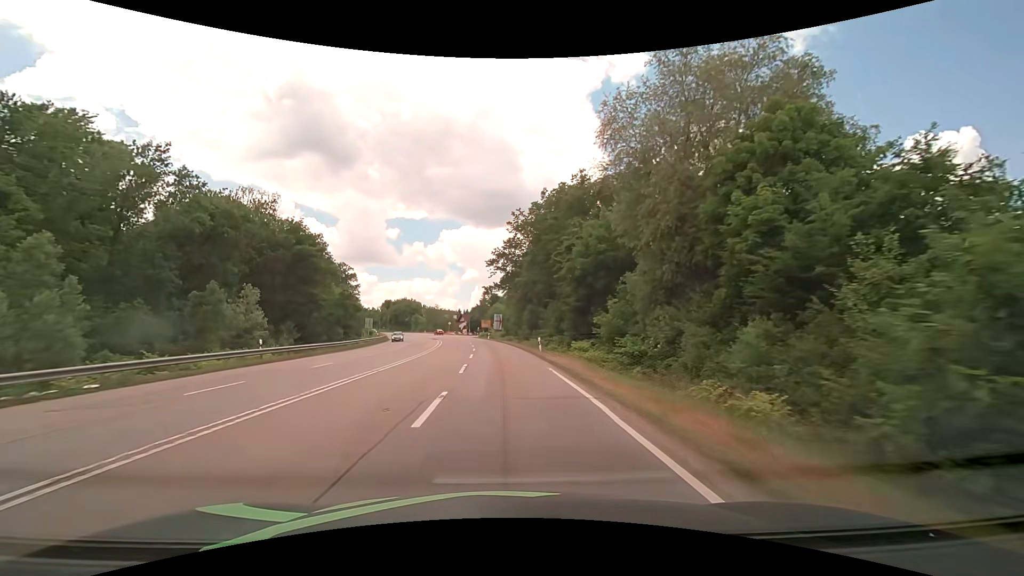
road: secondary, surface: asphalt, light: Day
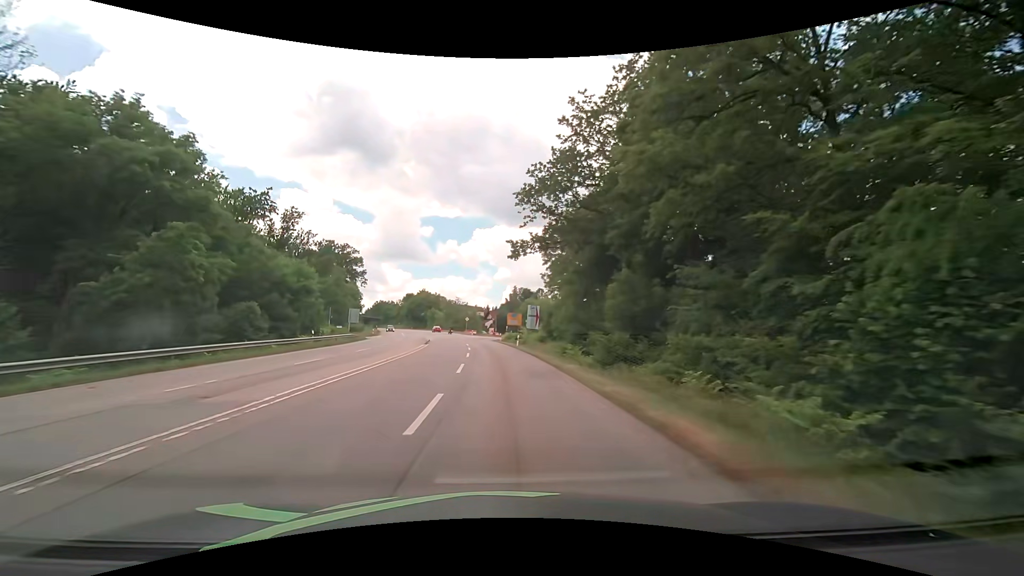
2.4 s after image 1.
(-1.2, +36.5) m; -4°
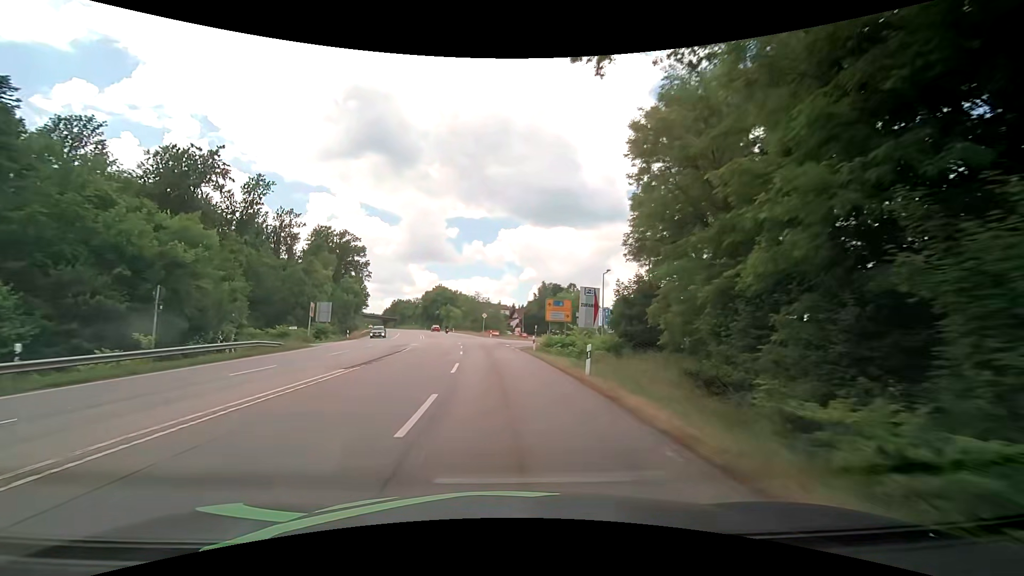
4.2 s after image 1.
(-0.7, +27.4) m; -3°
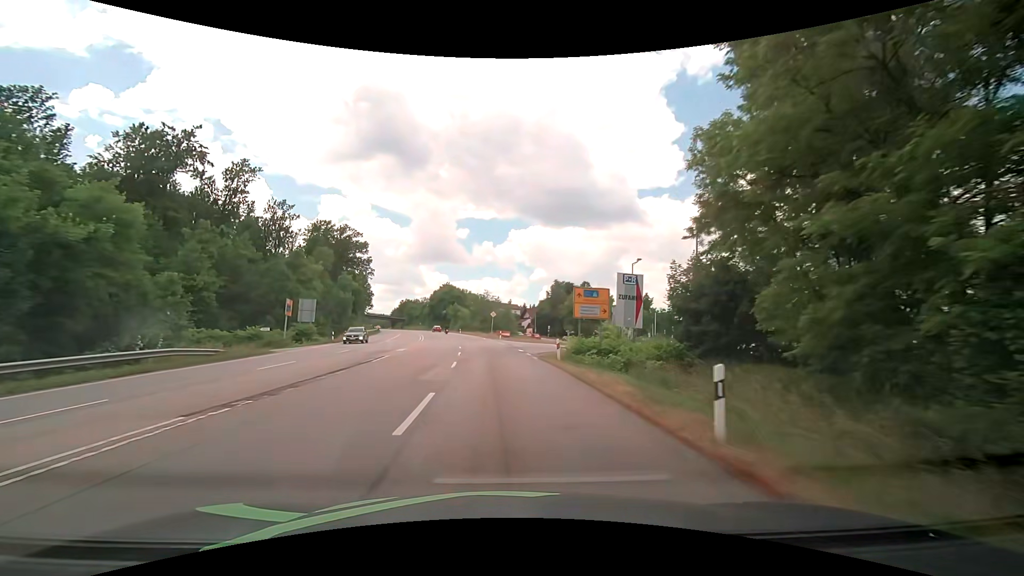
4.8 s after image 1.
(-0.1, +9.2) m; -1°
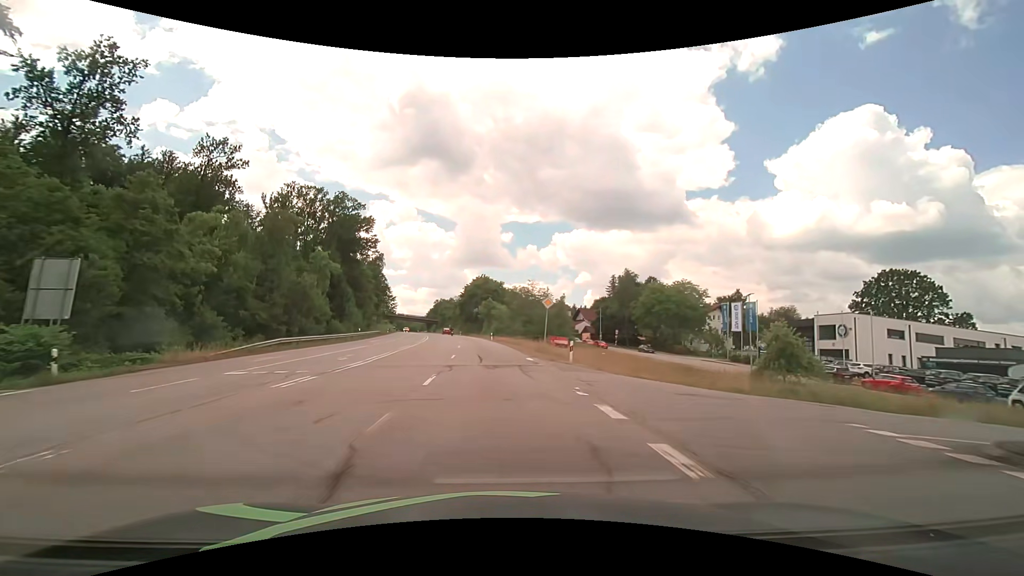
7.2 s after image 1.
(-1.4, +36.6) m; -5°
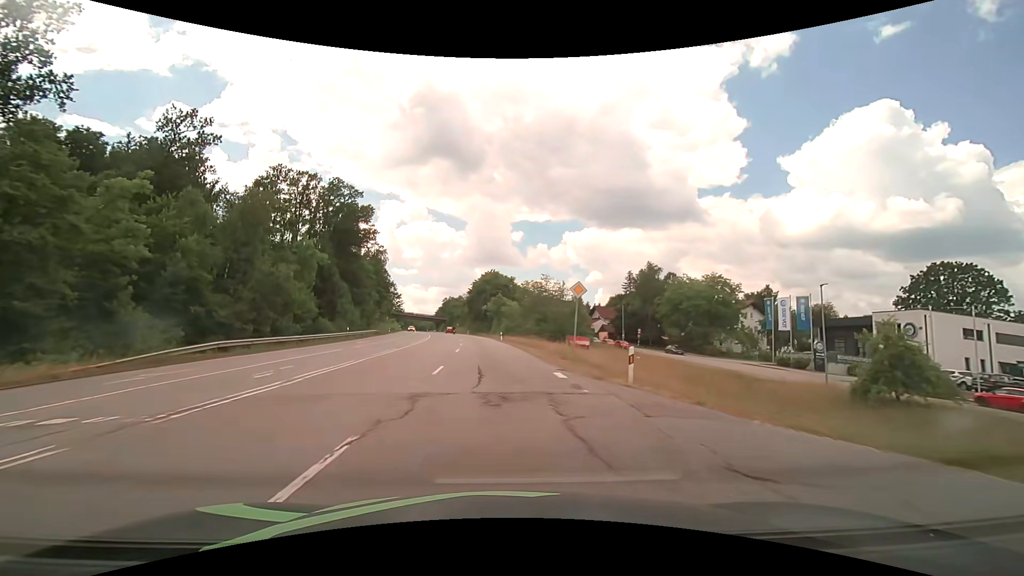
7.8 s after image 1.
(-0.1, +9.2) m; -1°
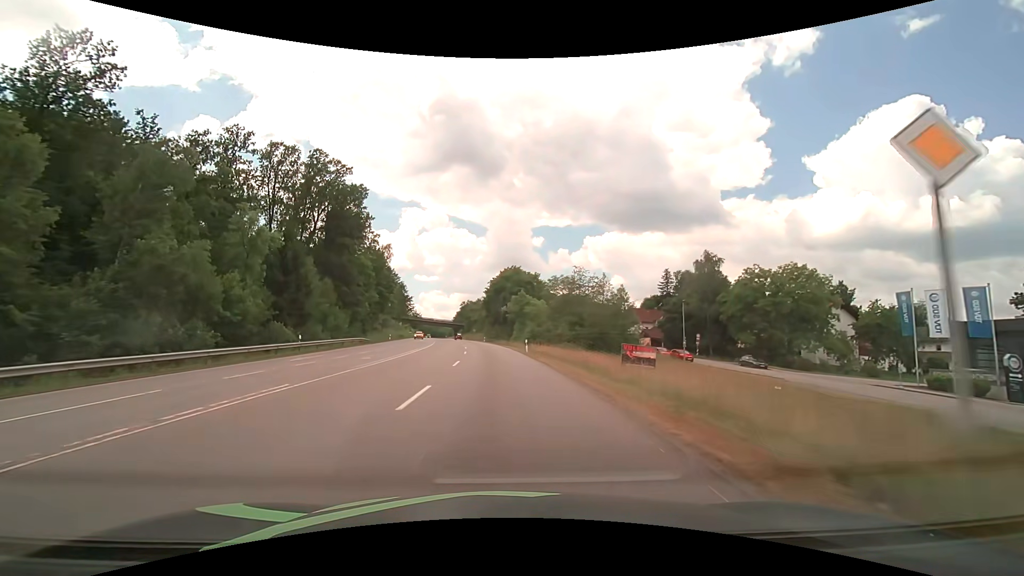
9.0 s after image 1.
(-0.4, +18.3) m; -2°
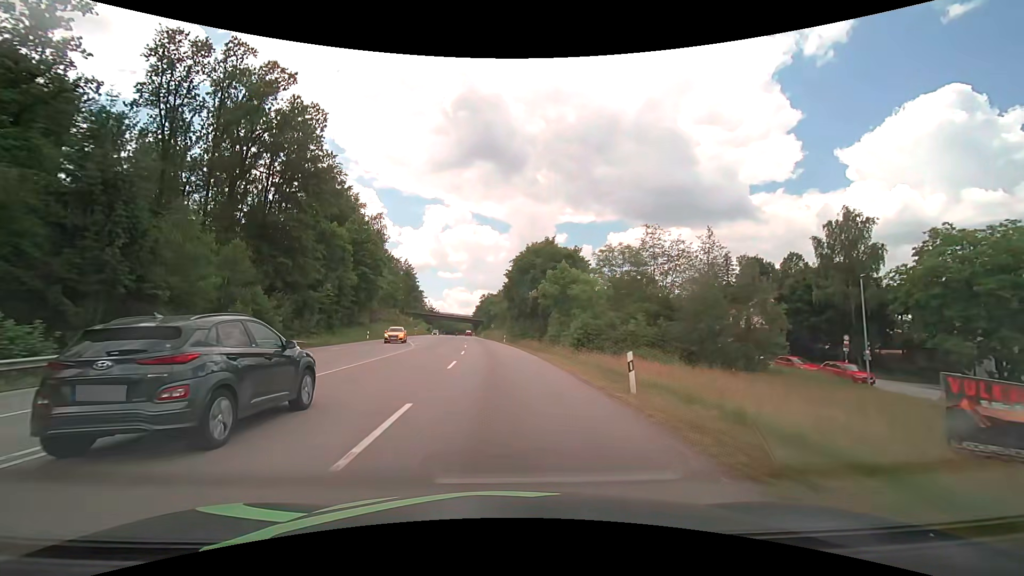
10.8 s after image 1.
(-0.8, +27.5) m; -3°
(0, +10) (0, +20) (-1, +30) (-1, +40) (-2, +50) (-3, +60) (-4, +70) (-5, +80) (-6, +90) (-7, +100) m
